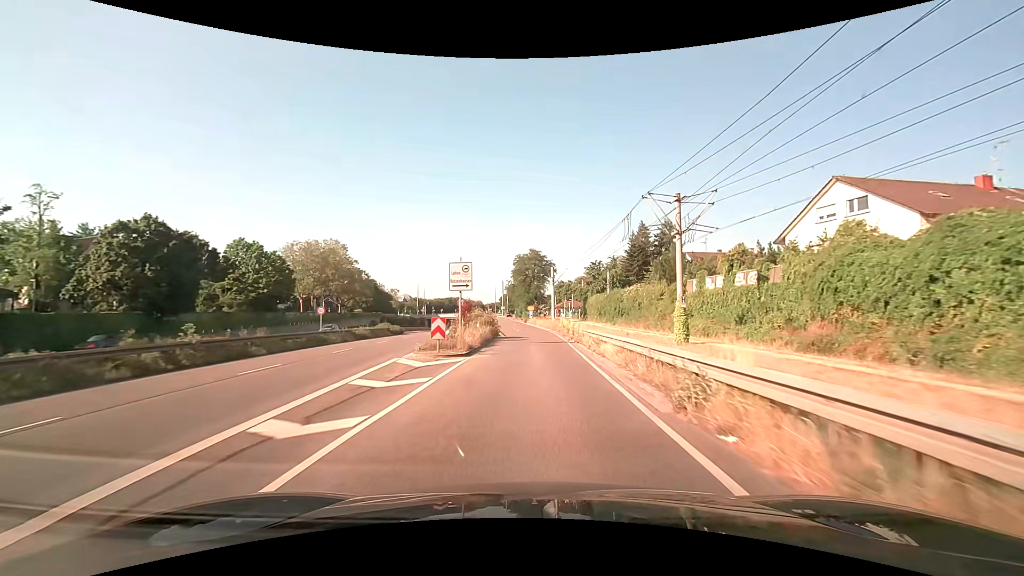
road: trunk_link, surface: asphalt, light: Day
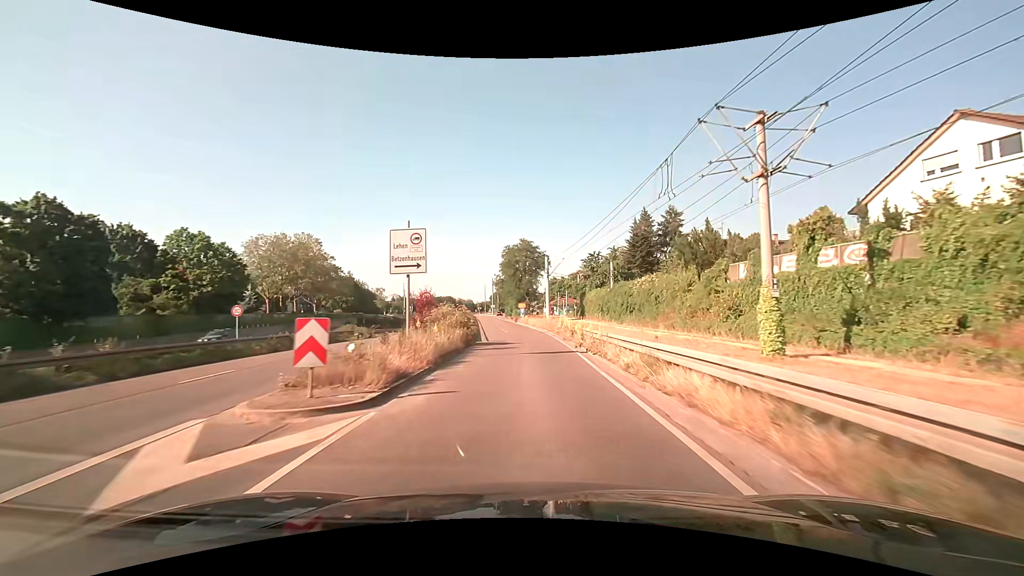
(+0.1, +9.8) m; +1°
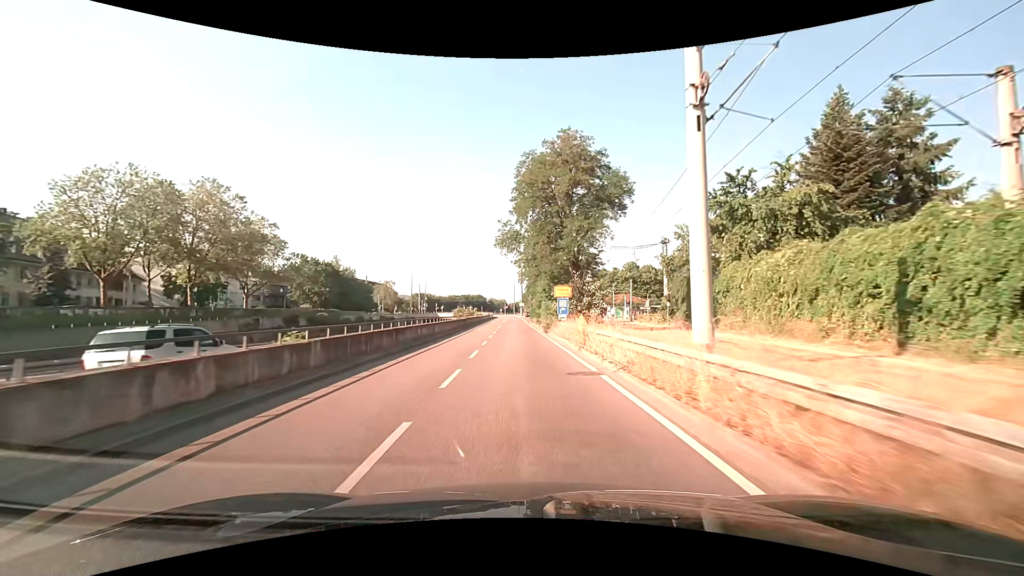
(-0.6, +45.9) m; -4°
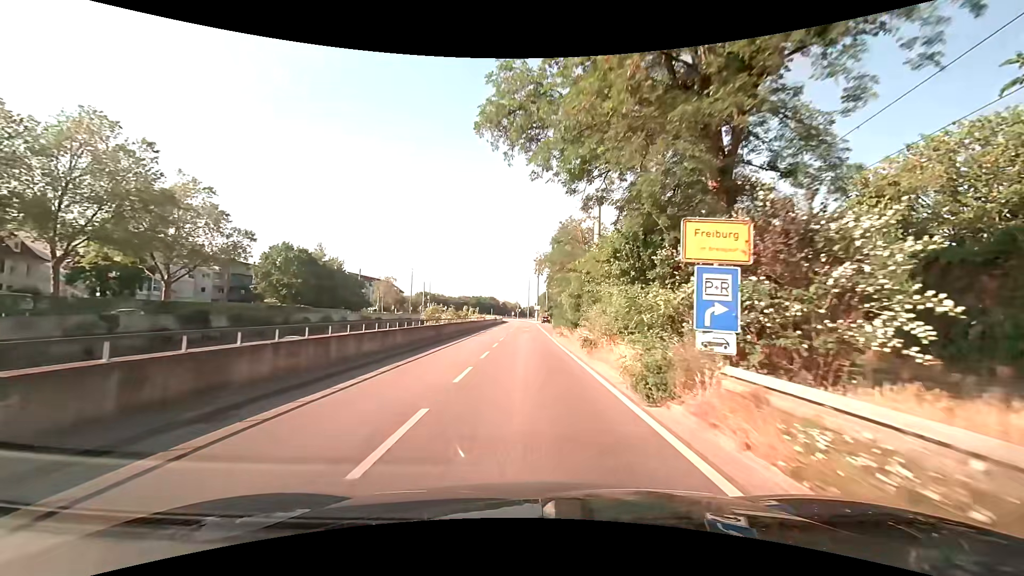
(-0.5, +22.6) m; -2°
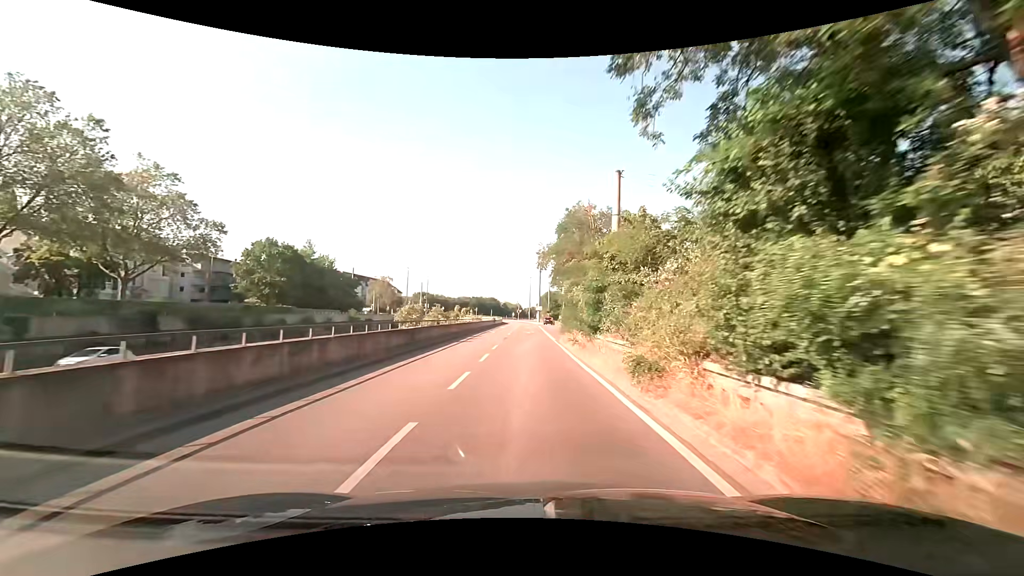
(0.0, +6.8) m; 0°
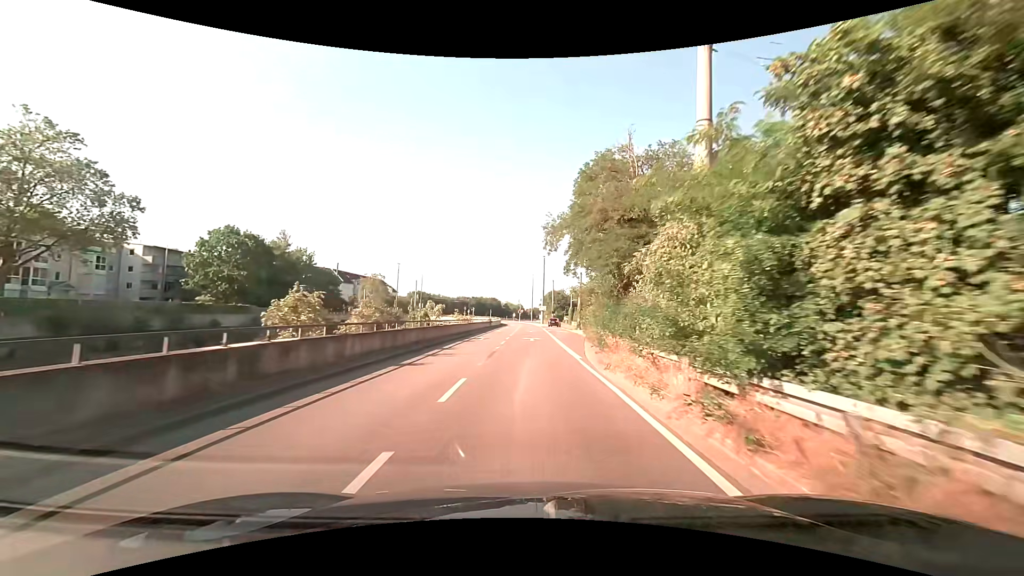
(0.0, +13.4) m; 0°
(0, +10) (0, +20) (0, +30) (0, +40) (0, +50) (0, +60) (+1, +70) (+1, +80) (+1, +90) (+1, +100) m
